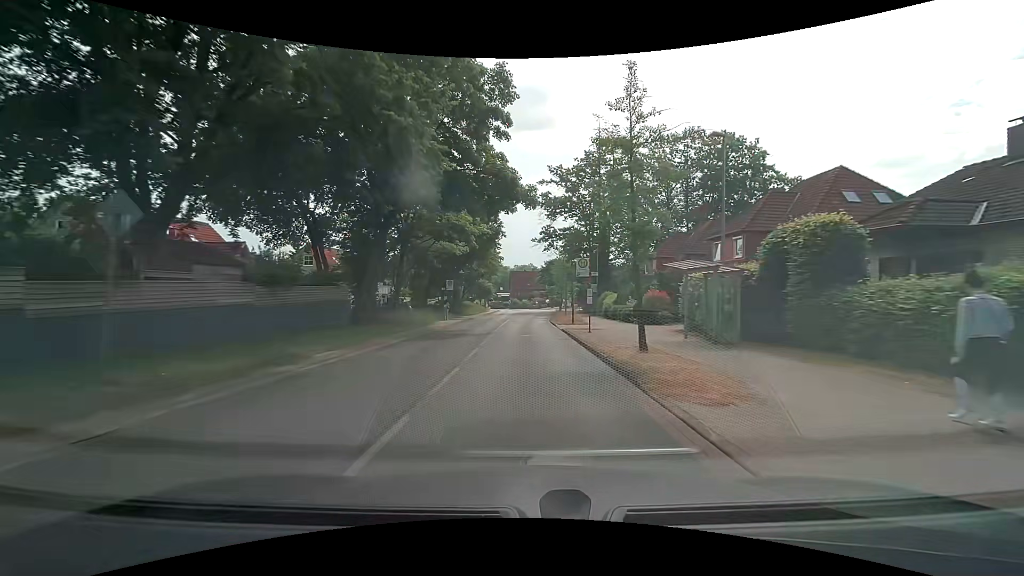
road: tertiary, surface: asphalt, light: Day
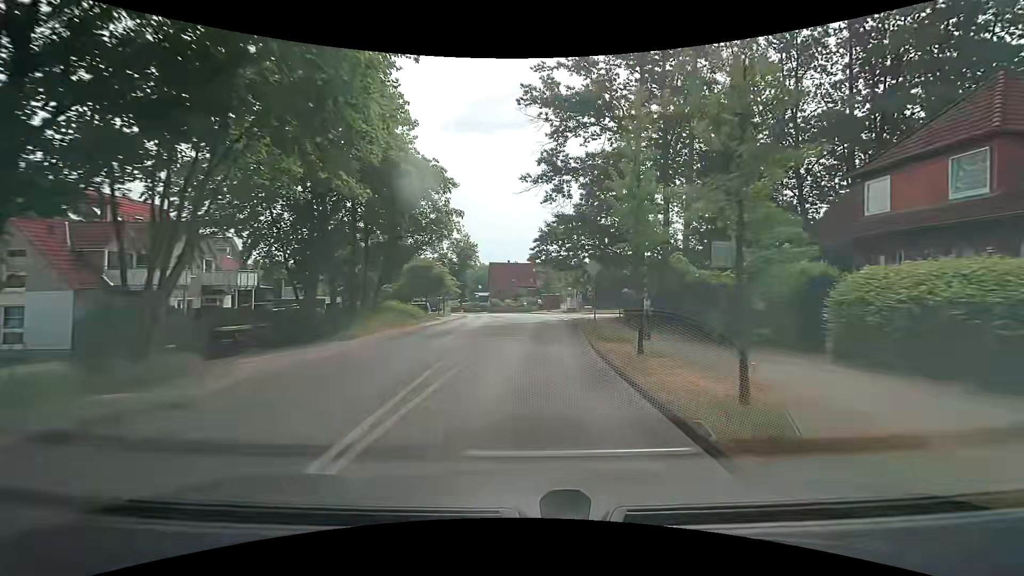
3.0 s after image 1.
(+0.1, +38.0) m; +1°
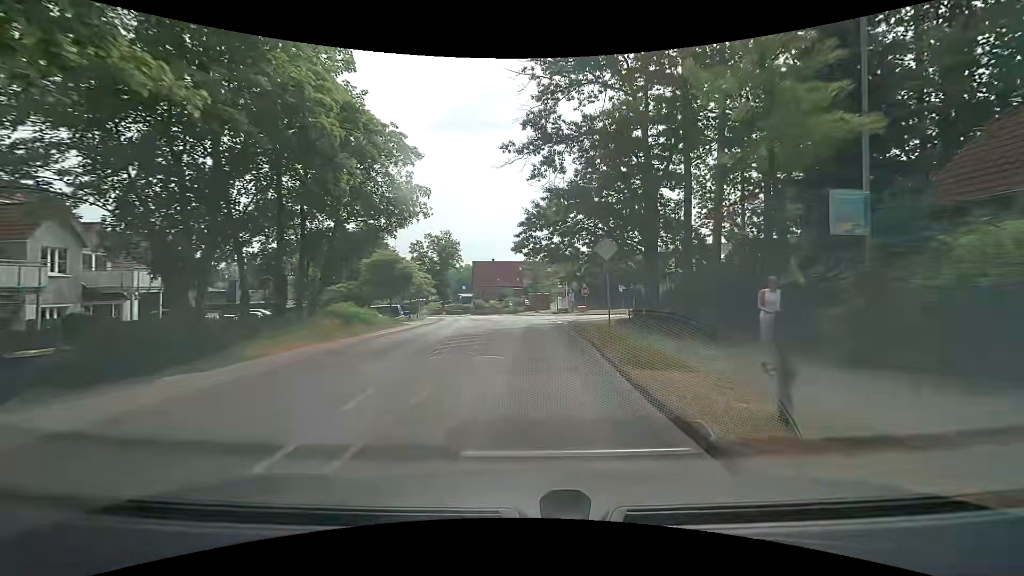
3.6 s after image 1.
(+0.1, +7.6) m; +2°
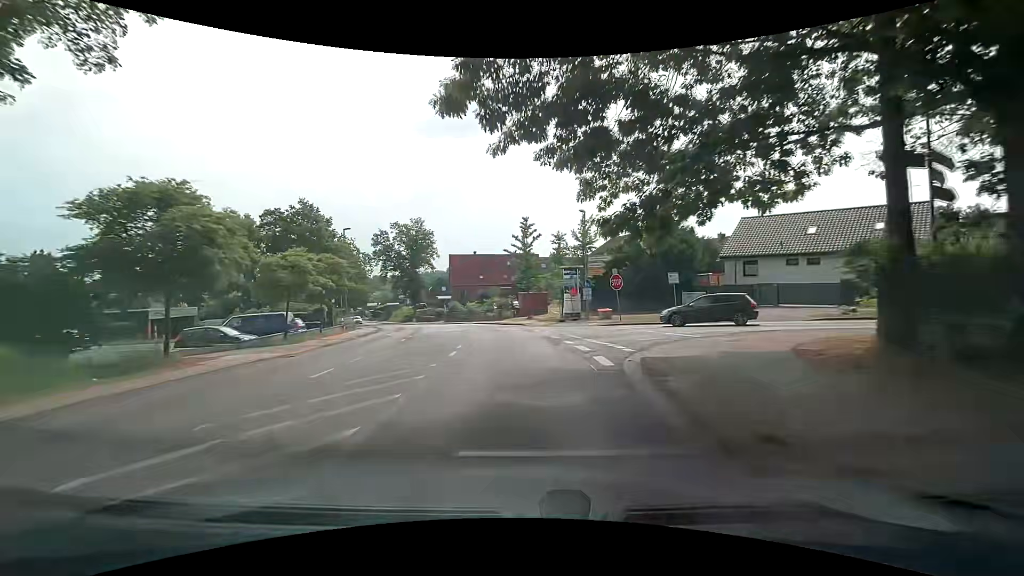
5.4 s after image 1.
(+0.5, +22.8) m; +2°
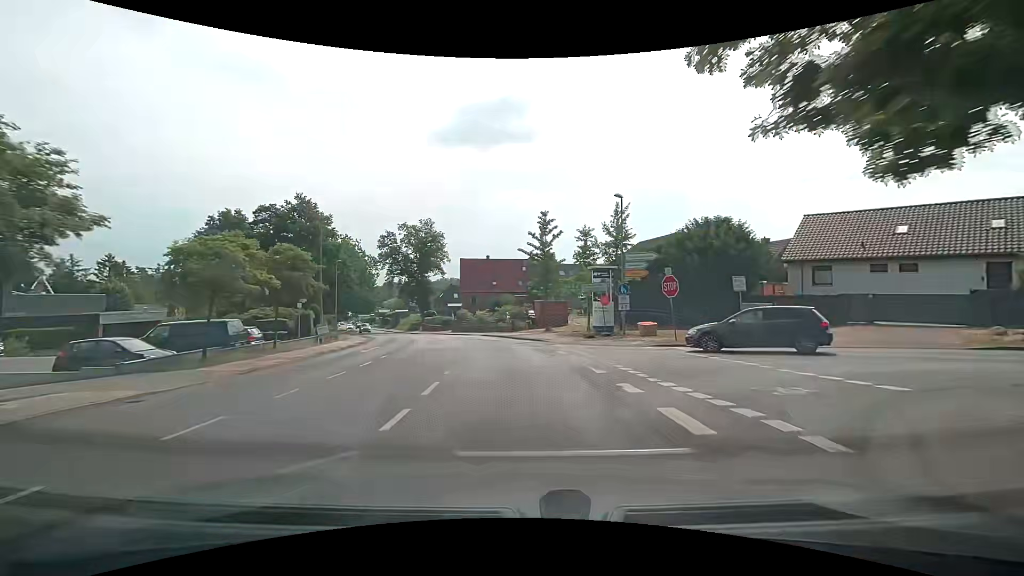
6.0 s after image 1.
(-0.2, +7.6) m; -2°
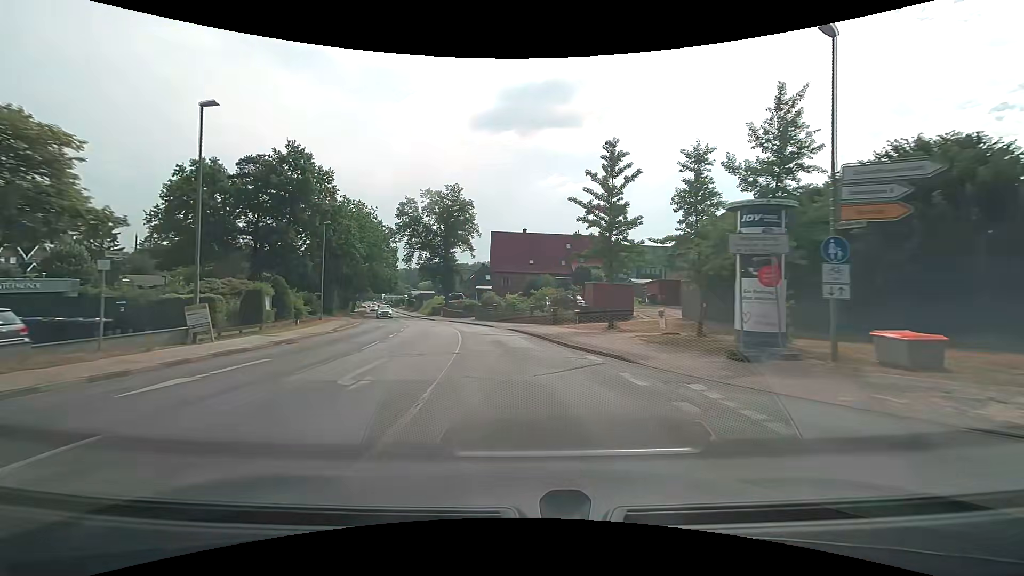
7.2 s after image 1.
(-0.6, +15.2) m; -4°
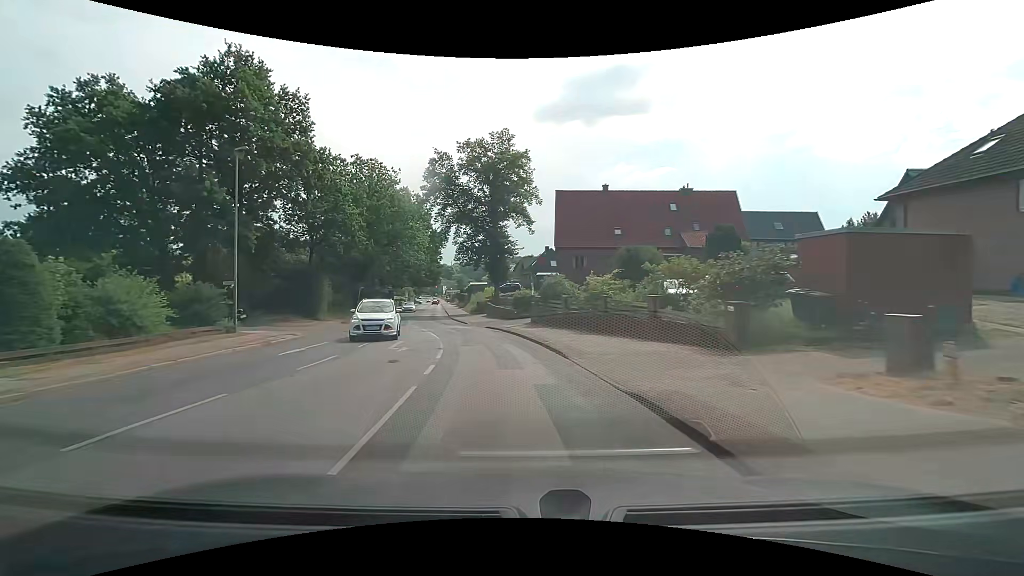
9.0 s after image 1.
(-1.3, +22.9) m; -8°
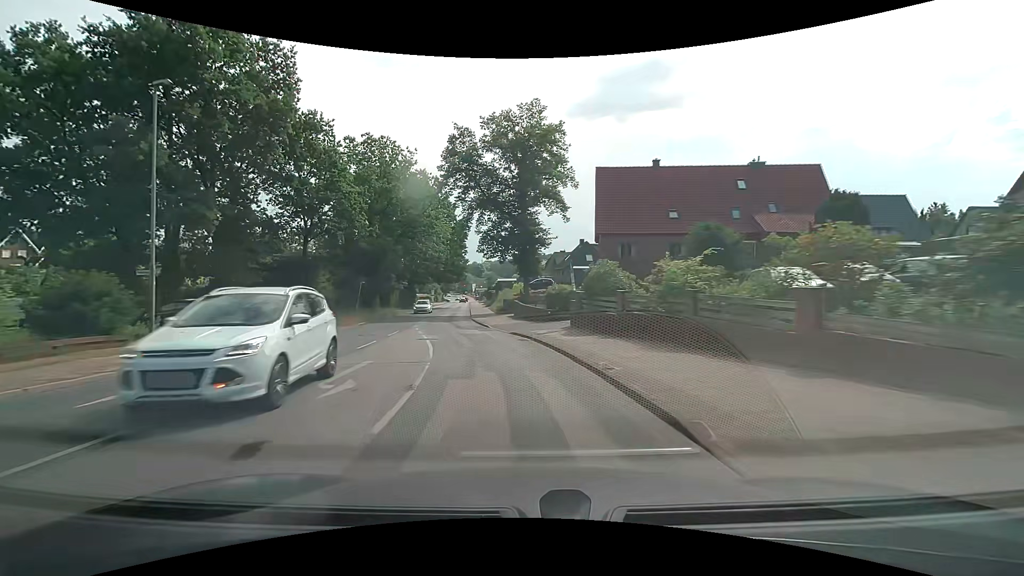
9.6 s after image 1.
(-0.2, +7.7) m; -4°
(0, +10) (-2, +20) (-4, +30) (-5, +40) (-7, +49) (-8, +59) (-9, +69) (-10, +79) (-11, +89) (-12, +99) m
